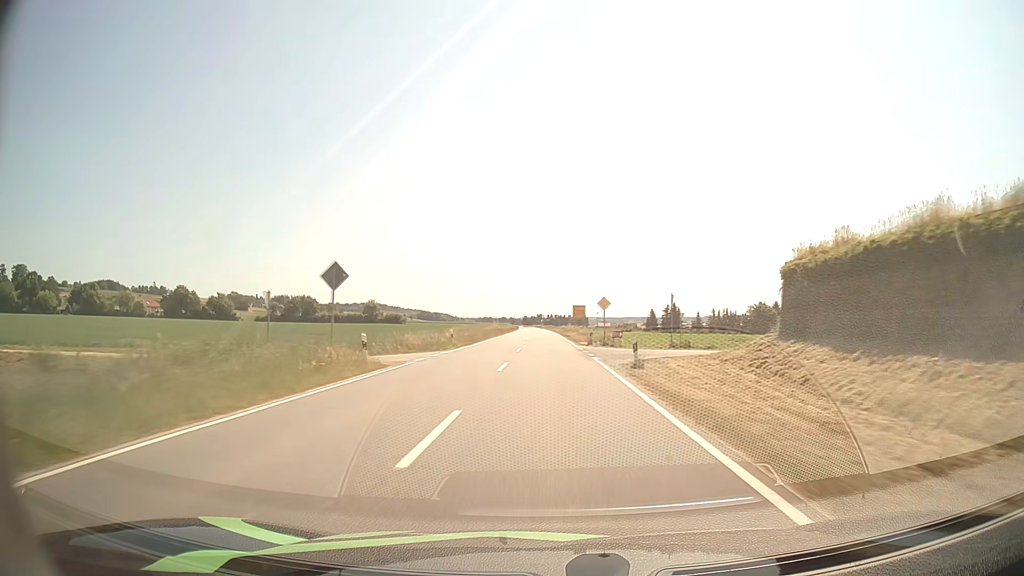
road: tertiary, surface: asphalt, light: Day
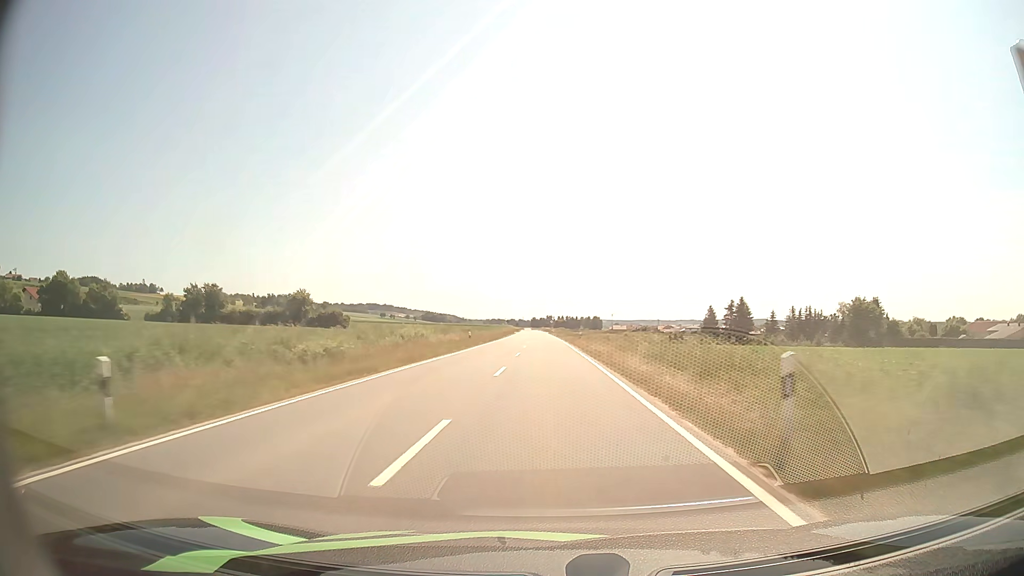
(-0.6, +75.2) m; -1°
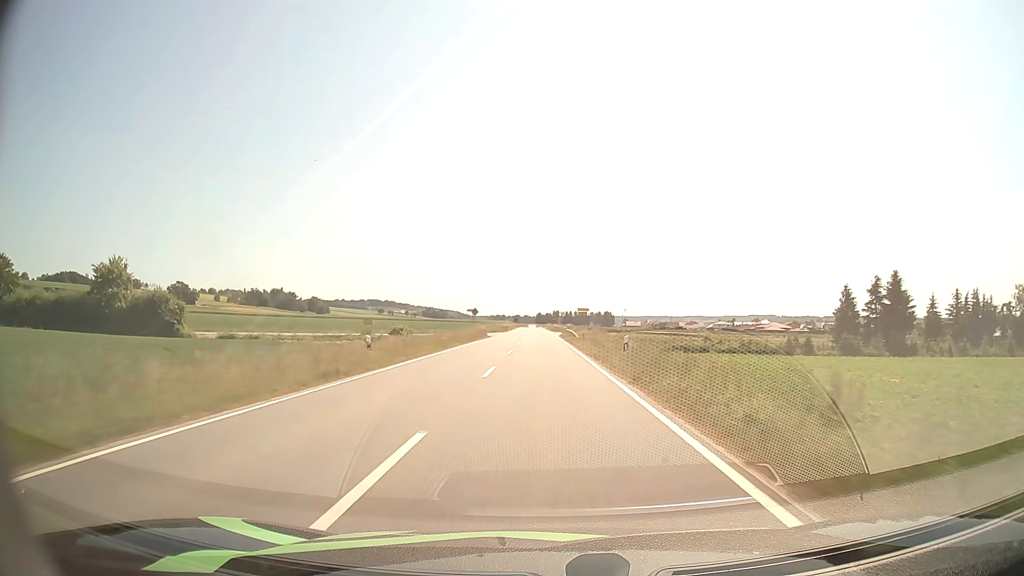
(-0.4, +76.3) m; 0°
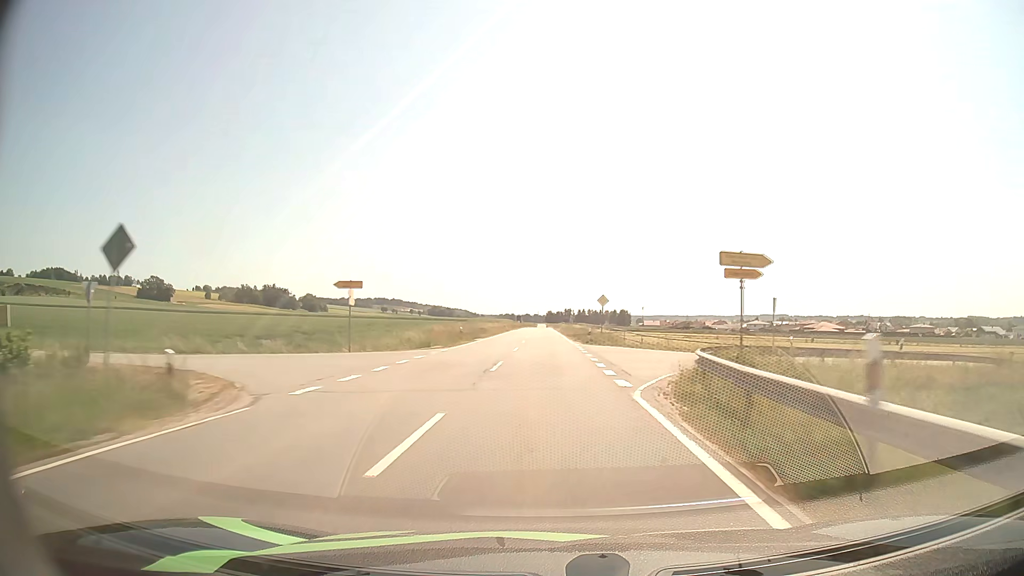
(-0.5, +60.5) m; -1°
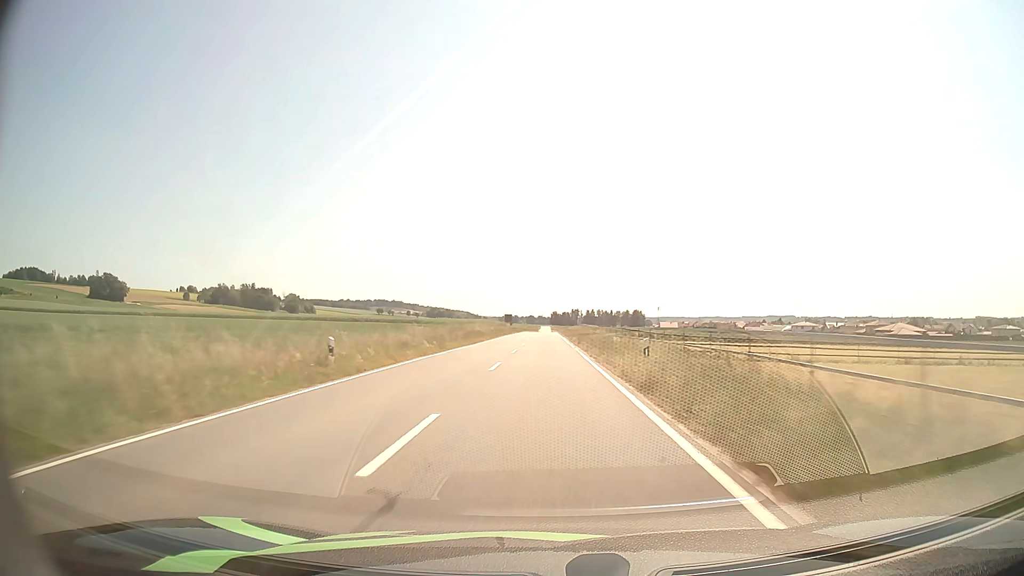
(-0.1, +74.5) m; 0°
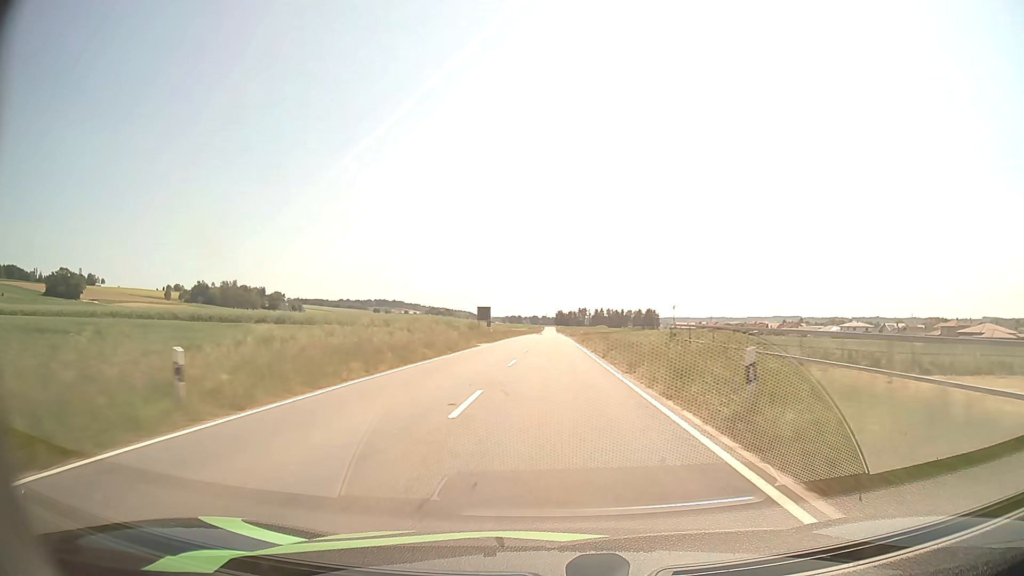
(-0.4, +58.6) m; 0°
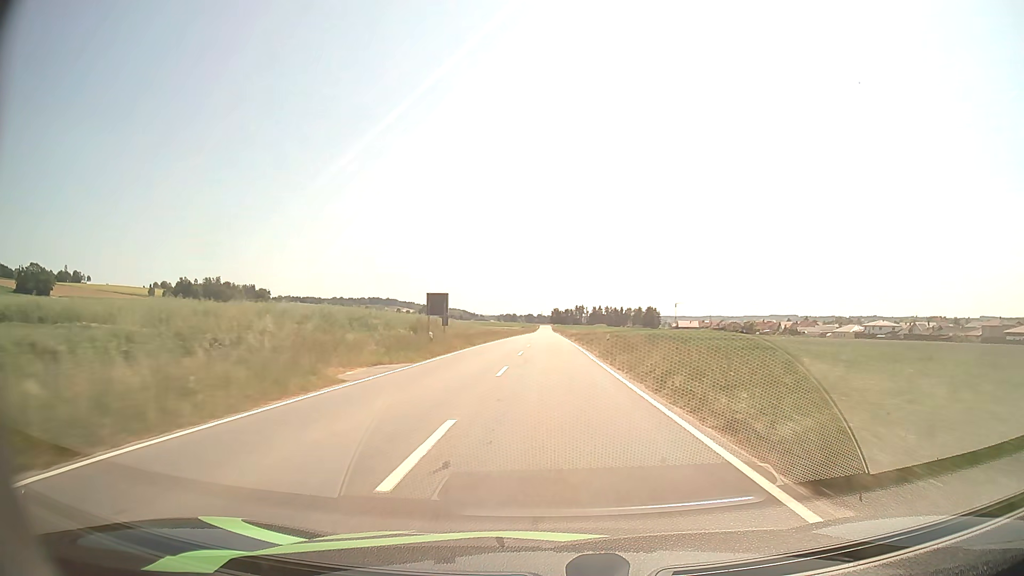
(+0.1, +29.1) m; 0°
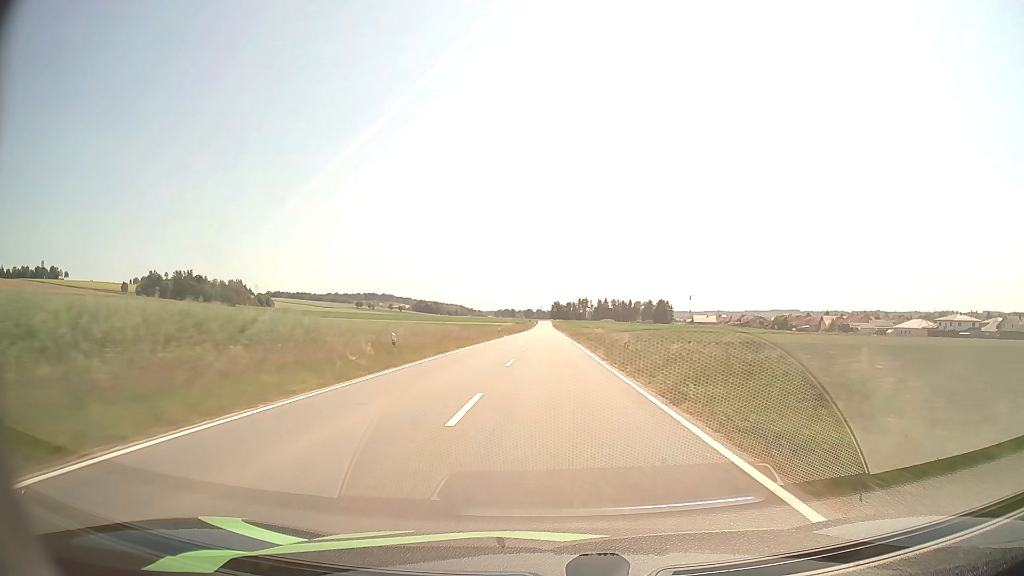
(+0.1, +58.8) m; 0°
(0, +10) (0, +20) (0, +30) (0, +40) (0, +50) (0, +60) (0, +70) (0, +80) (0, +90) (0, +100) m
